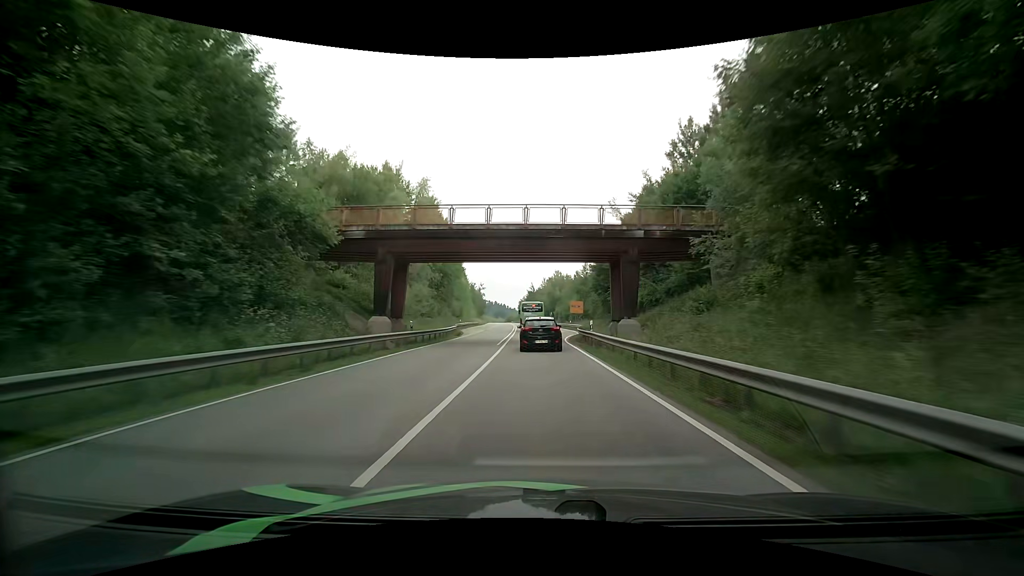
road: primary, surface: asphalt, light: Day
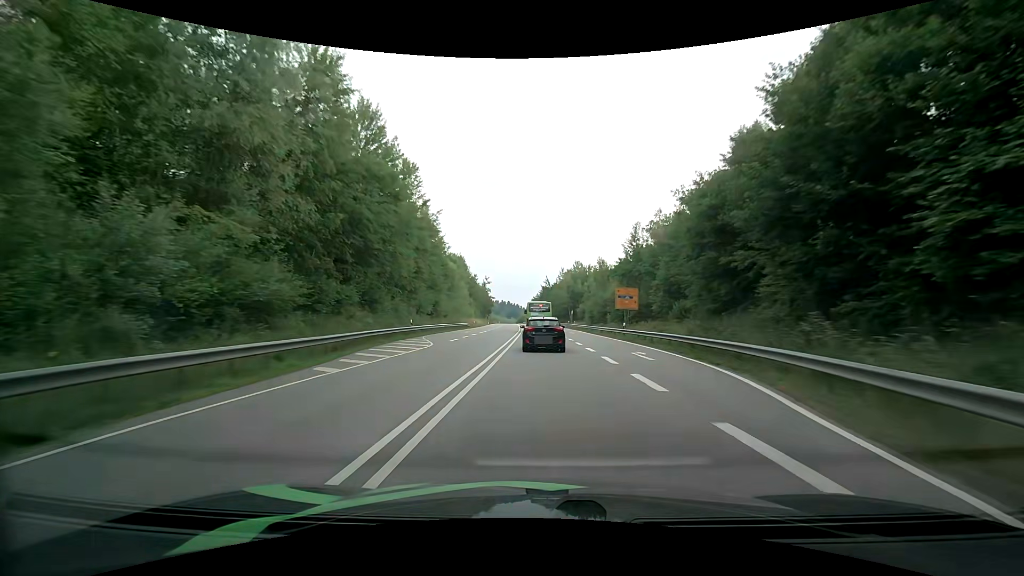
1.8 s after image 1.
(-0.6, +36.8) m; -1°
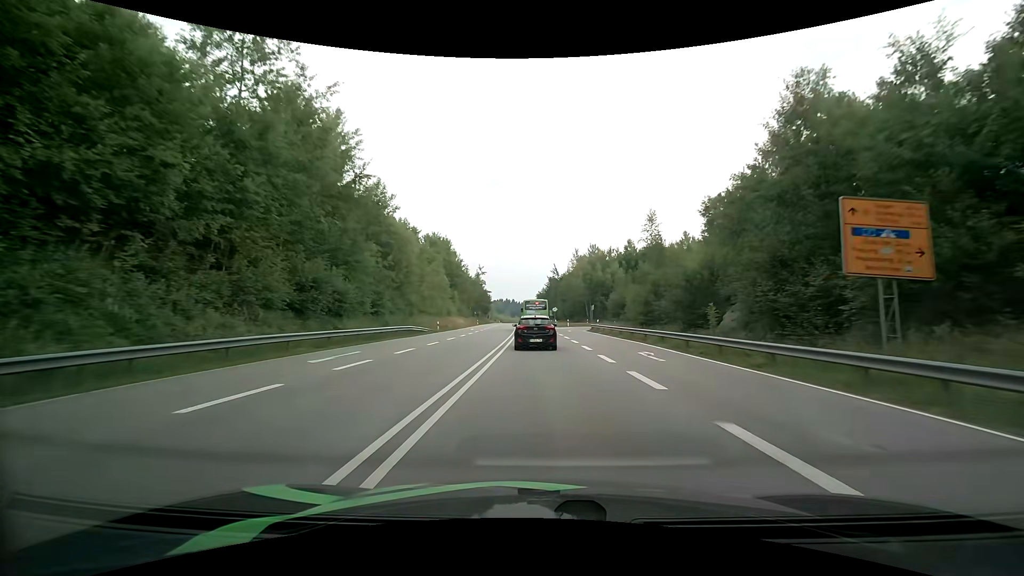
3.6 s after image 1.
(-0.7, +36.1) m; -1°
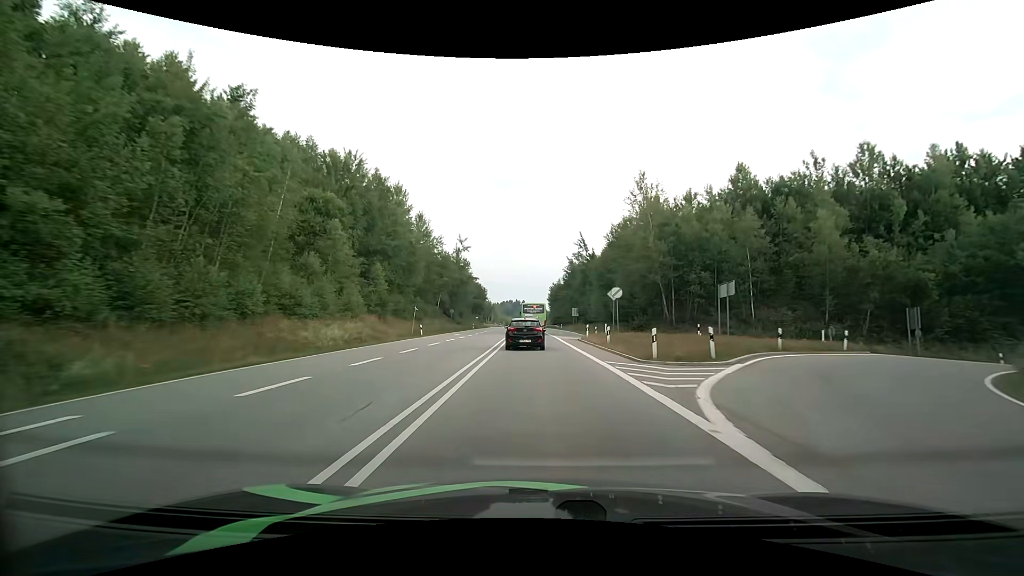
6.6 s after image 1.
(-0.9, +58.3) m; -1°
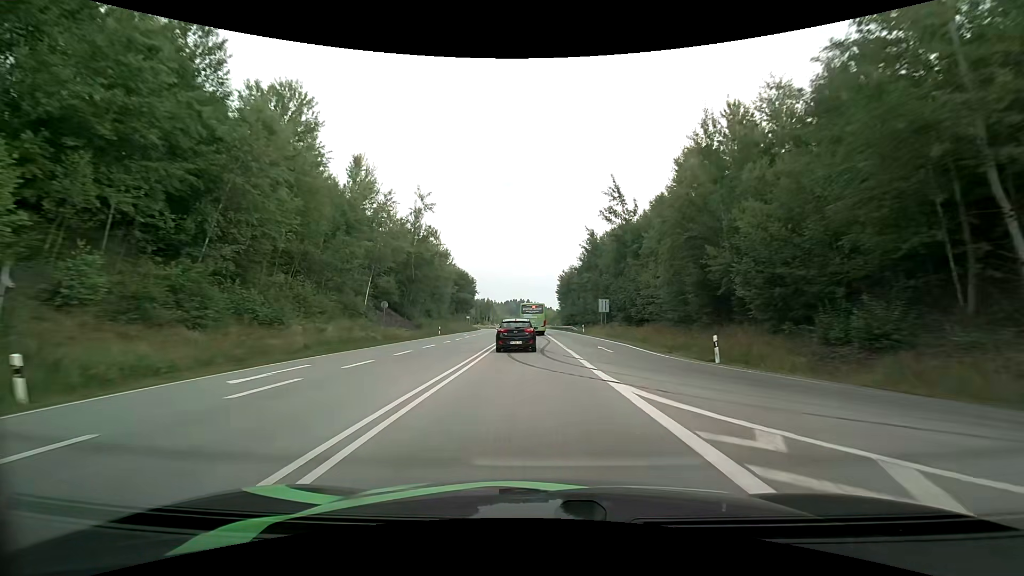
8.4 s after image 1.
(-0.3, +36.0) m; -1°
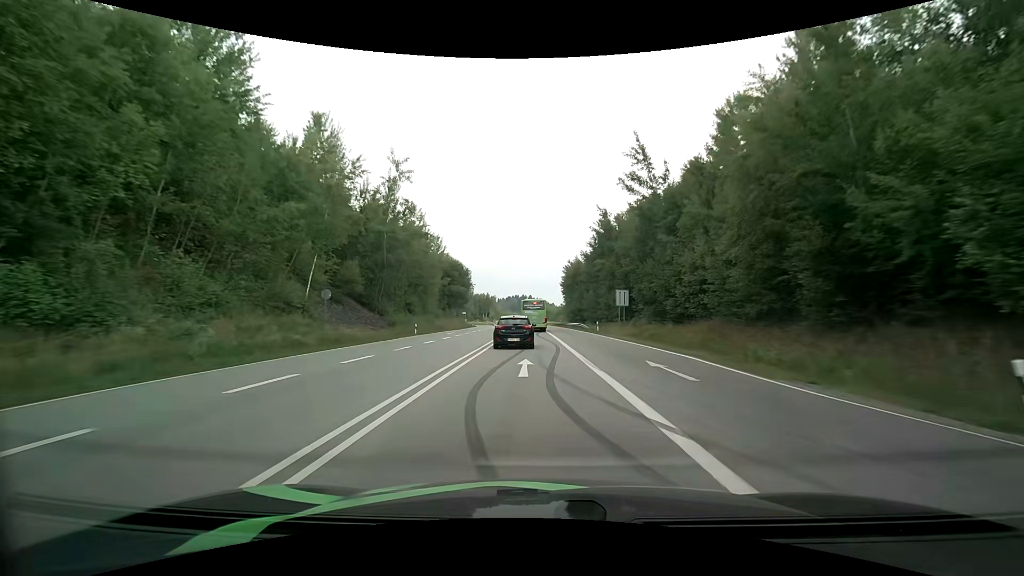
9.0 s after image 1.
(0.0, +11.9) m; 0°
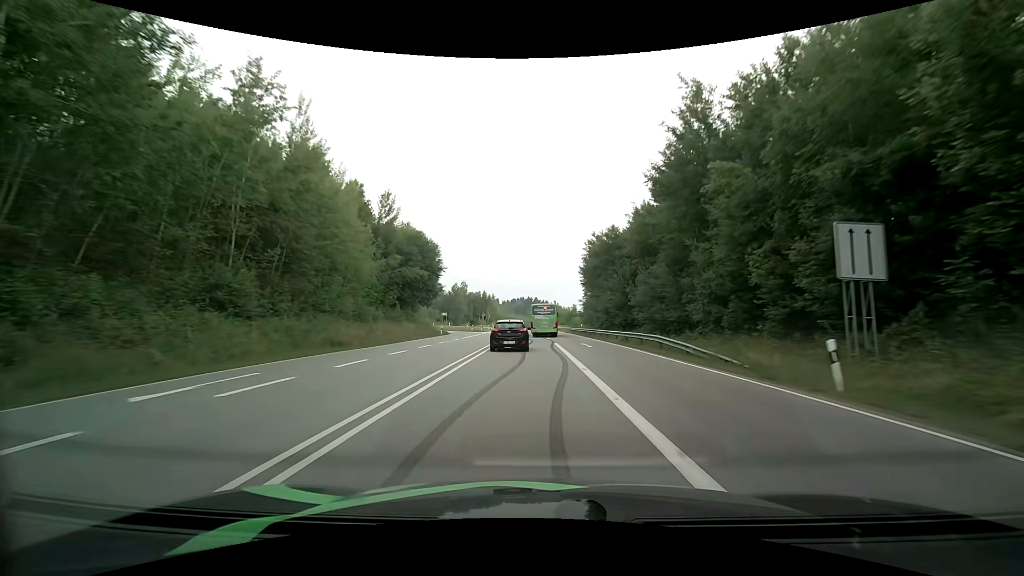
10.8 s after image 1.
(-0.1, +36.4) m; -1°
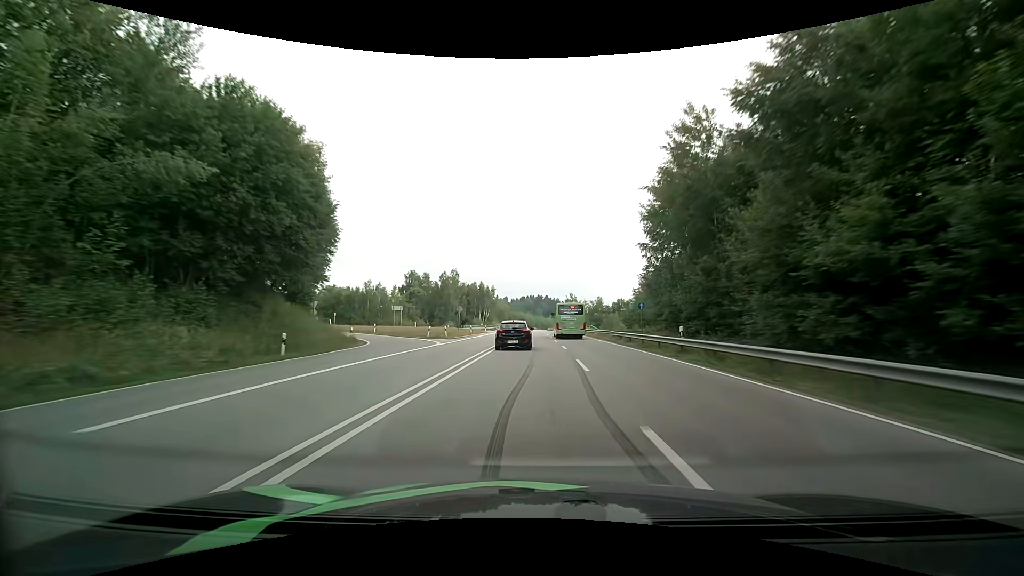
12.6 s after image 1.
(-0.3, +39.4) m; -1°
(0, +10) (0, +20) (0, +30) (0, +40) (-1, +50) (-1, +60) (-1, +70) (-1, +80) (-1, +90) (-1, +100) m
